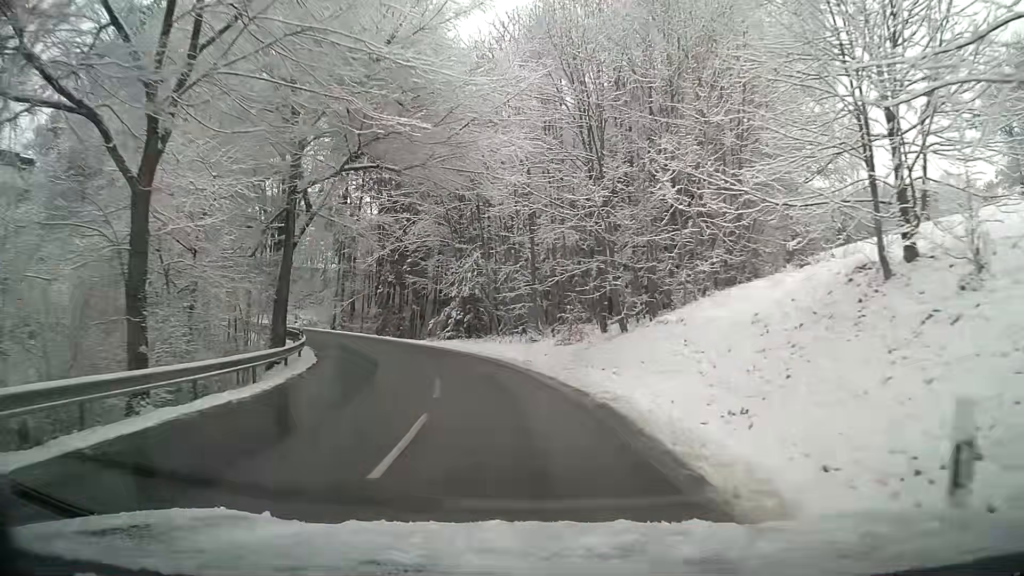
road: tertiary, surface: asphalt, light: Day
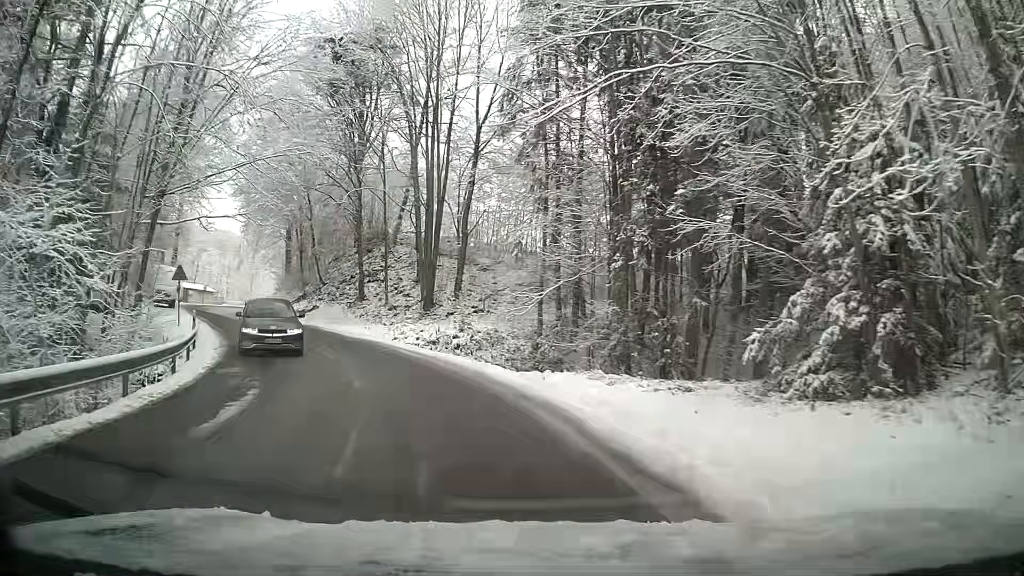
(-5.5, +30.9) m; -25°
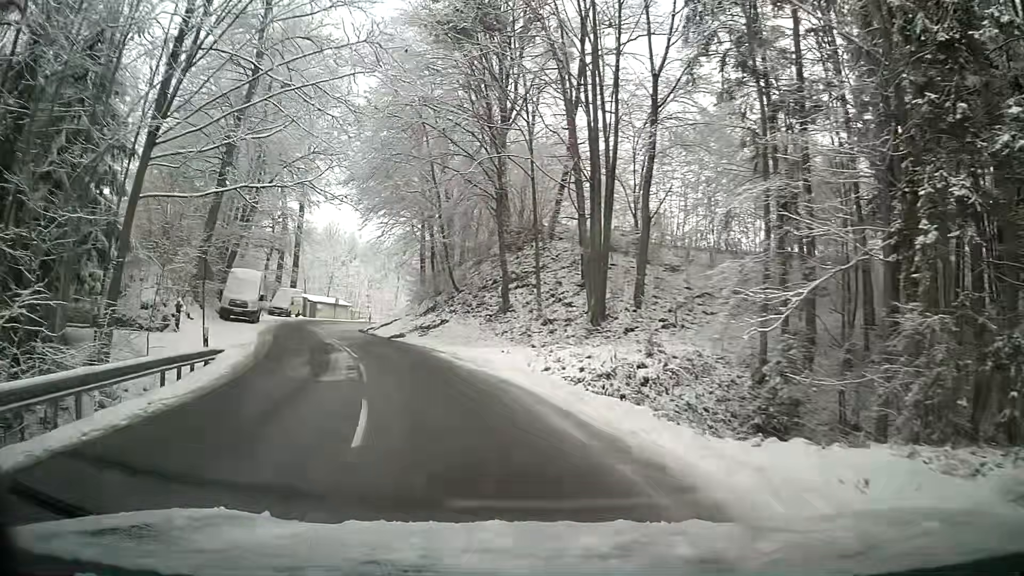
(-1.4, +11.3) m; -14°
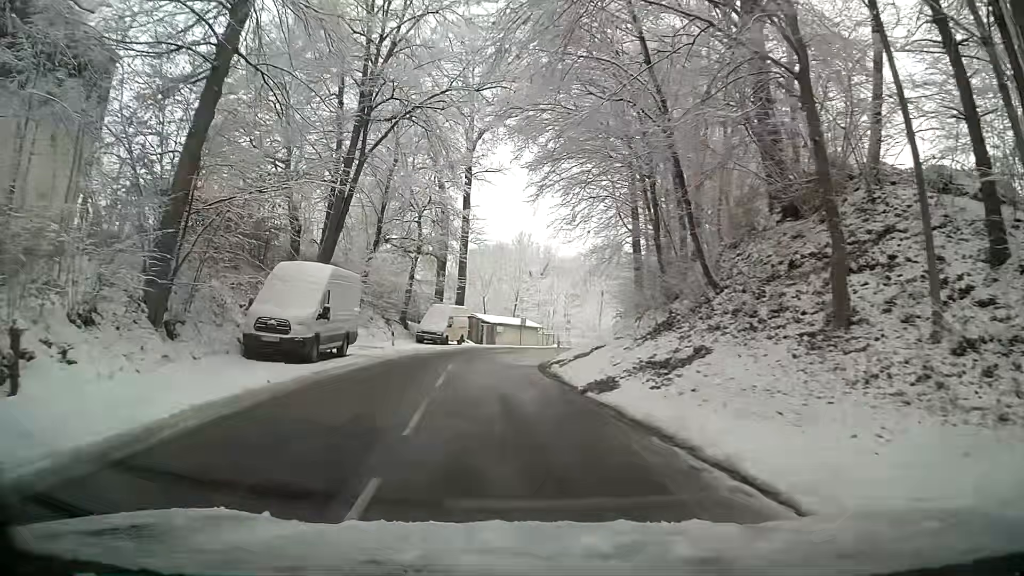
(-2.8, +17.7) m; -15°
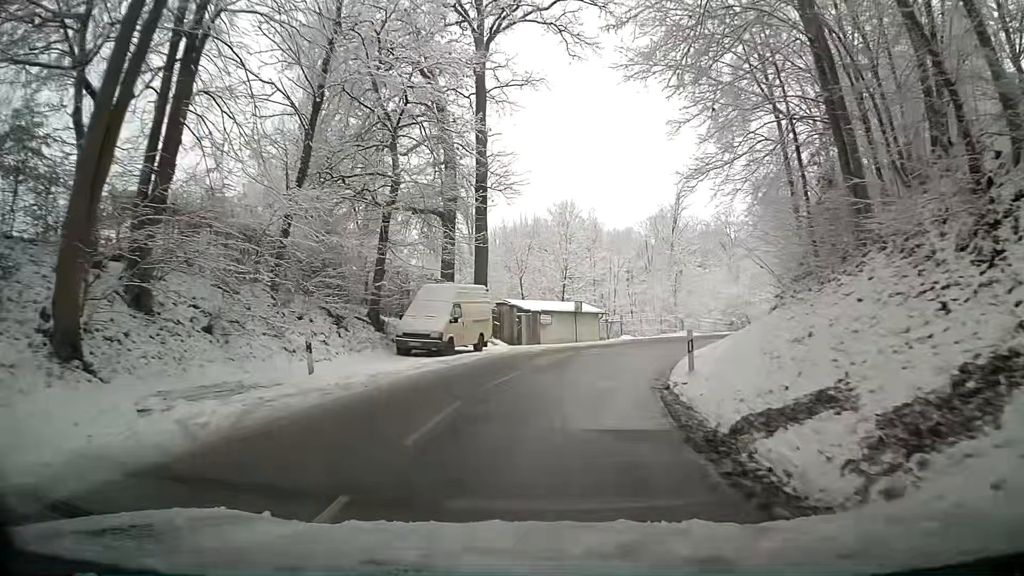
(-0.6, +19.4) m; -1°
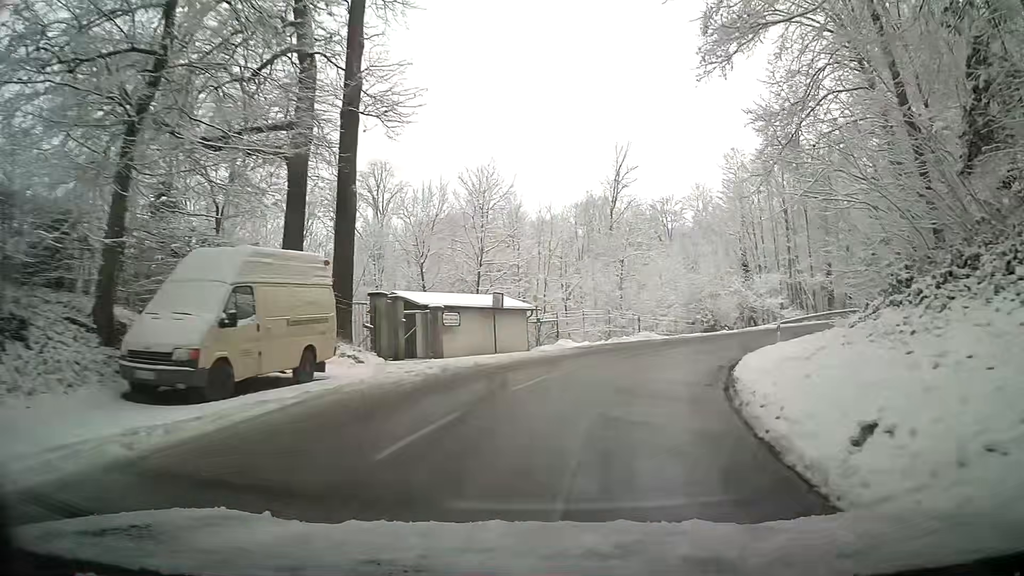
(+0.7, +13.0) m; +8°
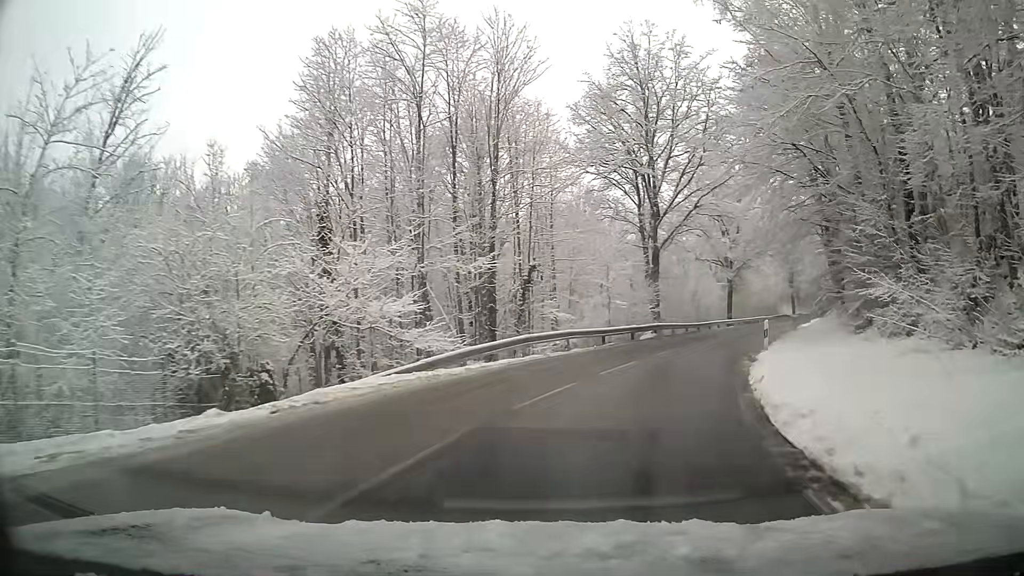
(+9.1, +29.7) m; +36°
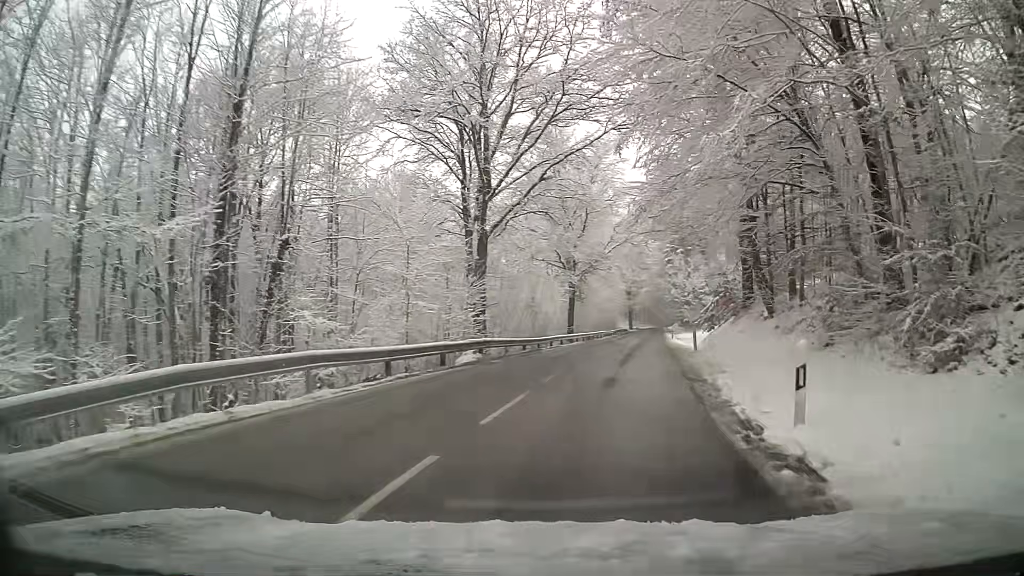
(+1.6, +13.0) m; +14°
